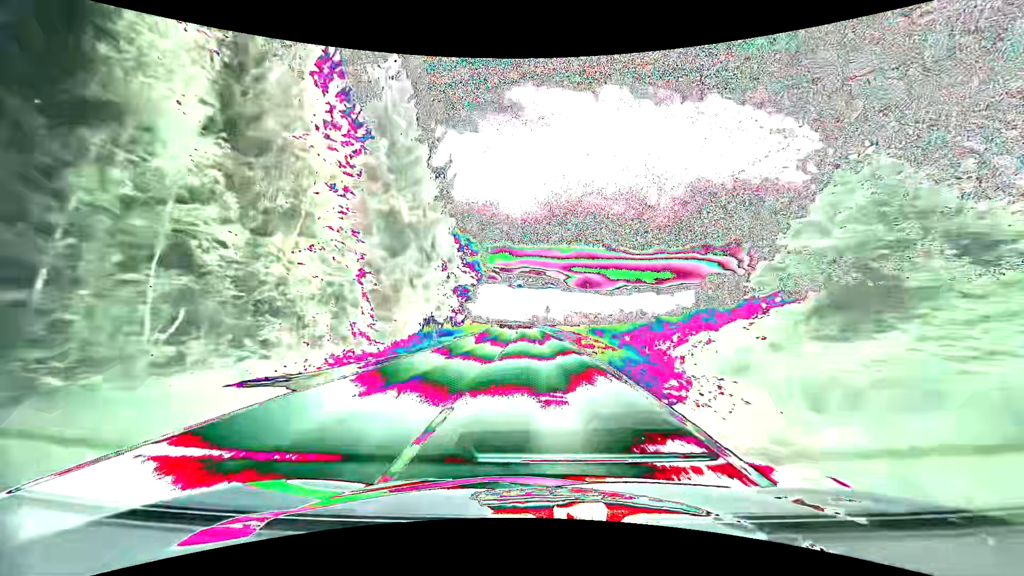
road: tertiary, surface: asphalt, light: Day
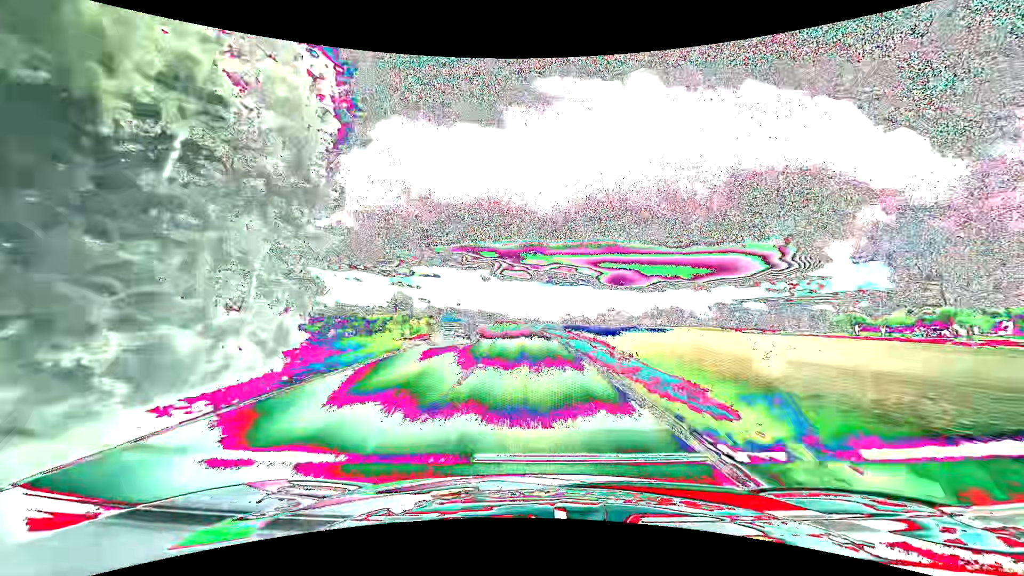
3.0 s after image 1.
(-1.8, +68.6) m; -4°
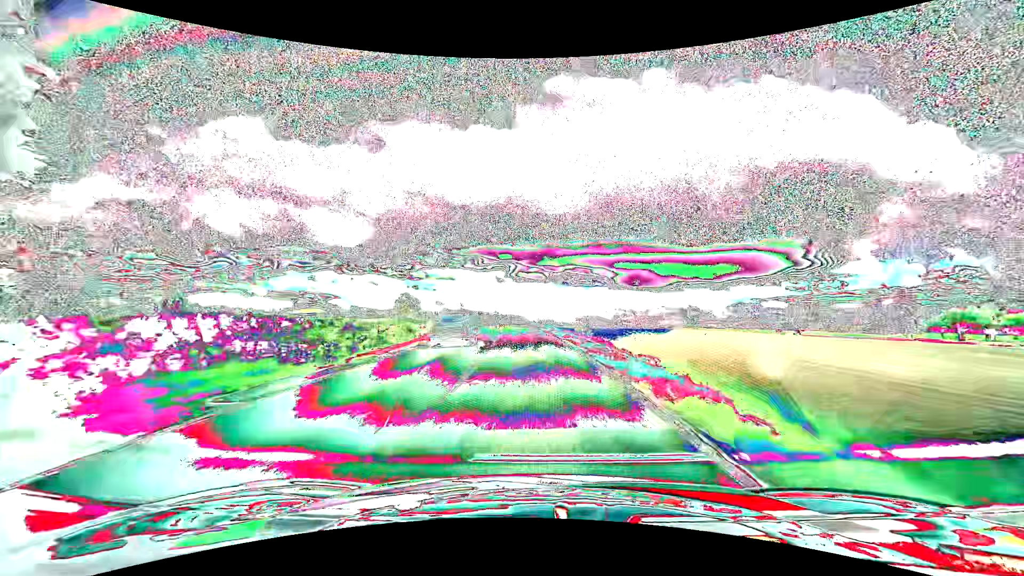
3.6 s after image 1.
(-0.2, +13.7) m; -2°
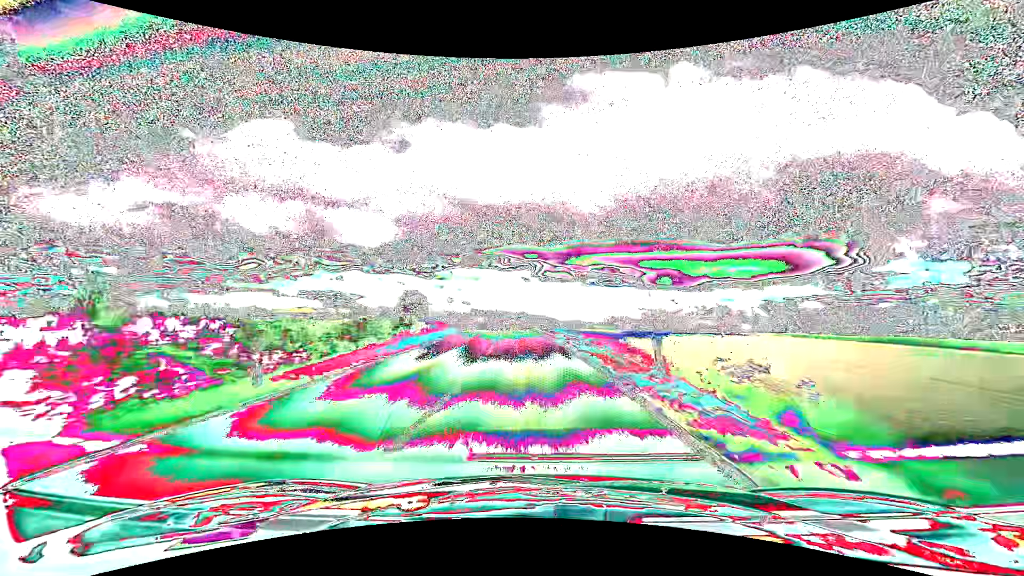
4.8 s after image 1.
(-0.8, +27.4) m; -3°
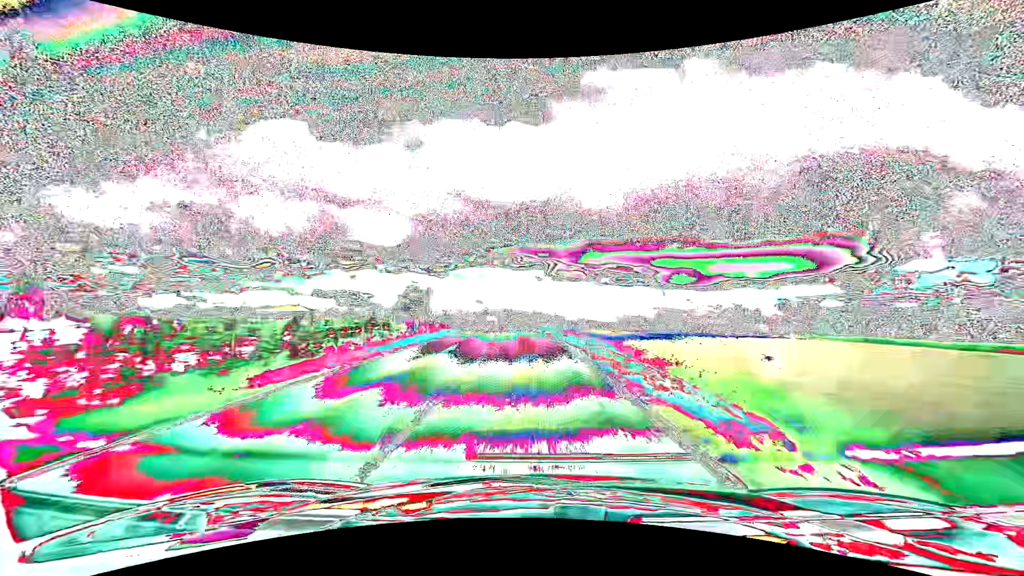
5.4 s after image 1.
(-0.2, +13.6) m; -1°
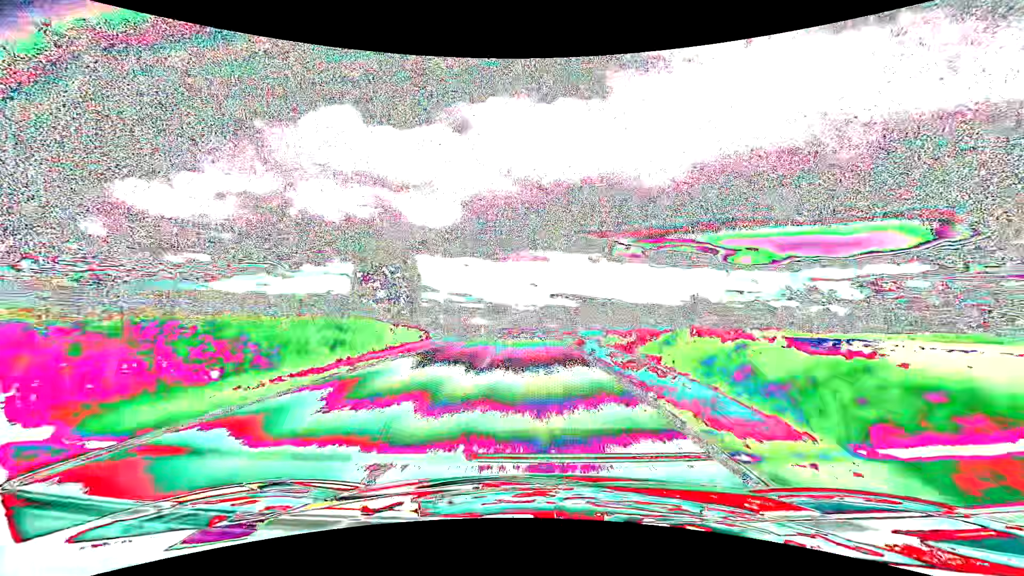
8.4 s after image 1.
(-4.1, +65.0) m; -6°
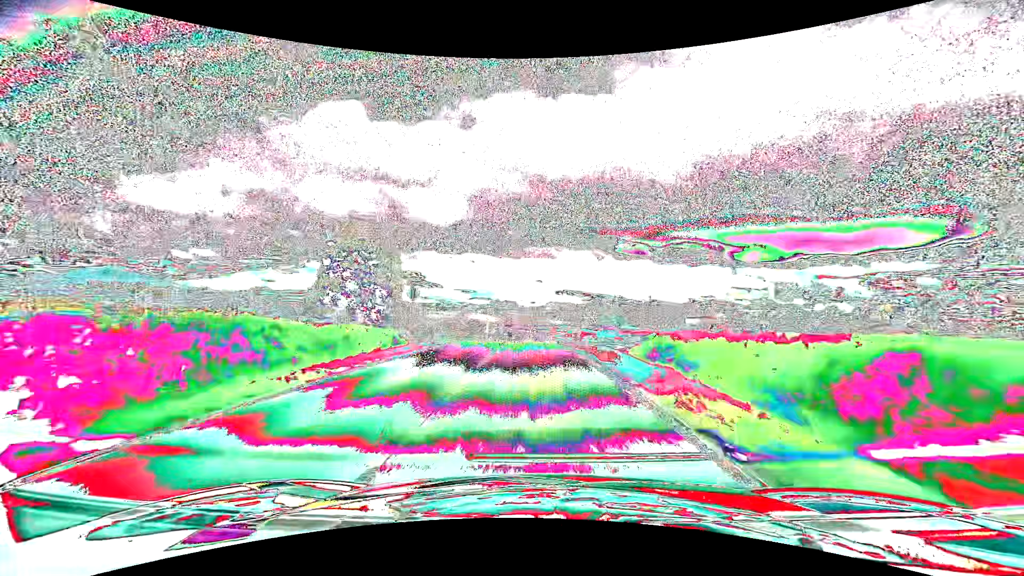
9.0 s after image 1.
(-0.1, +12.5) m; -1°
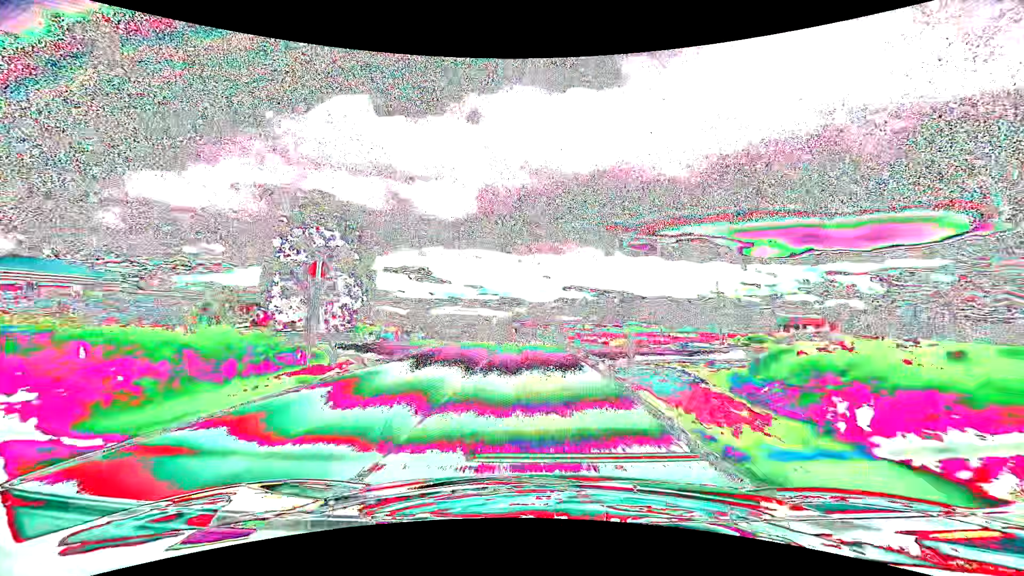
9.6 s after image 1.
(-0.1, +12.4) m; -1°
(0, +10) (0, +20) (-1, +30) (-1, +40) (-2, +50) (-2, +60) (-3, +70) (-4, +80) (-5, +90) (-5, +100) m
